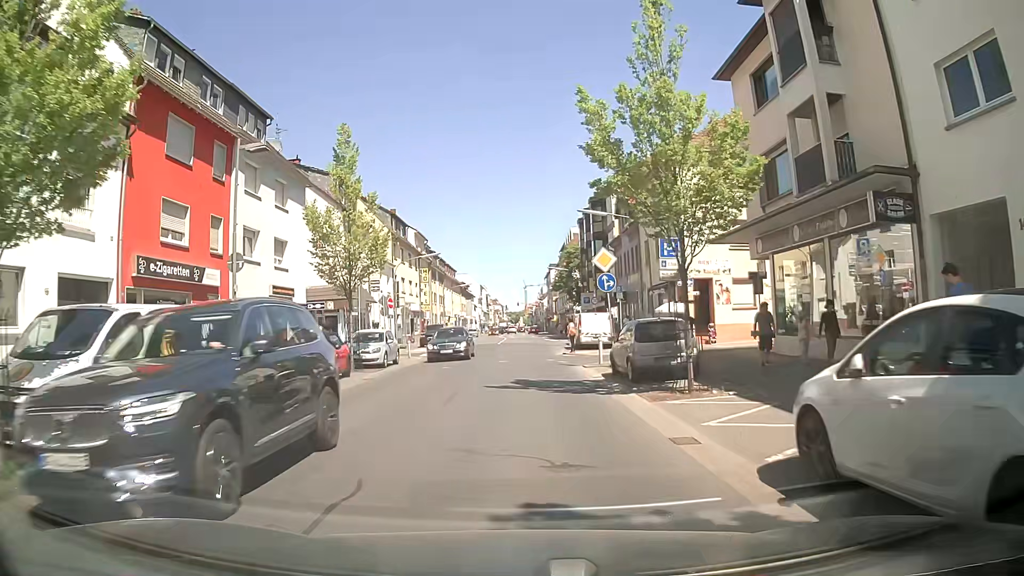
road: secondary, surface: asphalt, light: Day
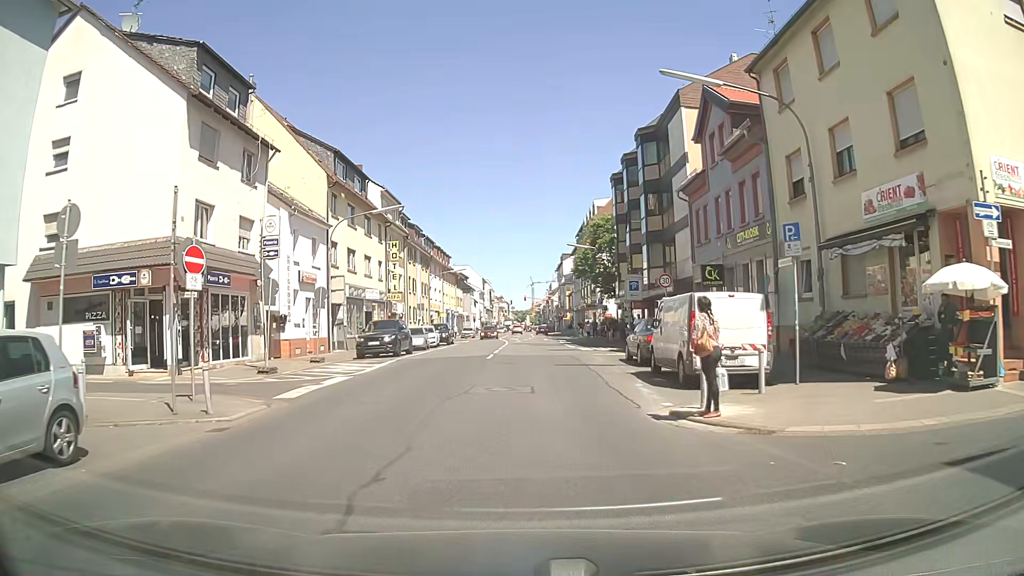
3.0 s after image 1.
(+0.3, +22.5) m; 0°
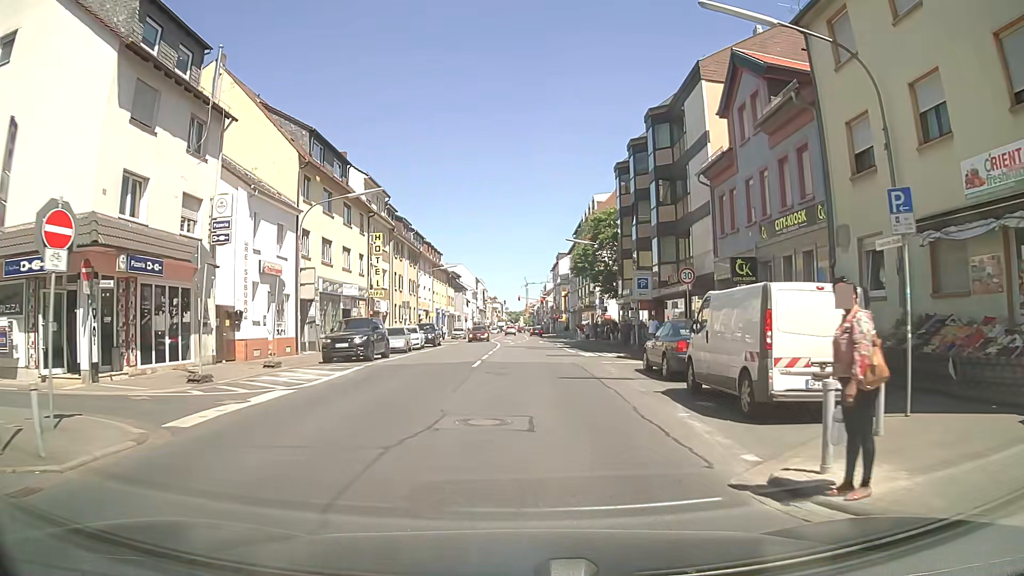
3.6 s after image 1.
(+0.1, +4.5) m; +1°
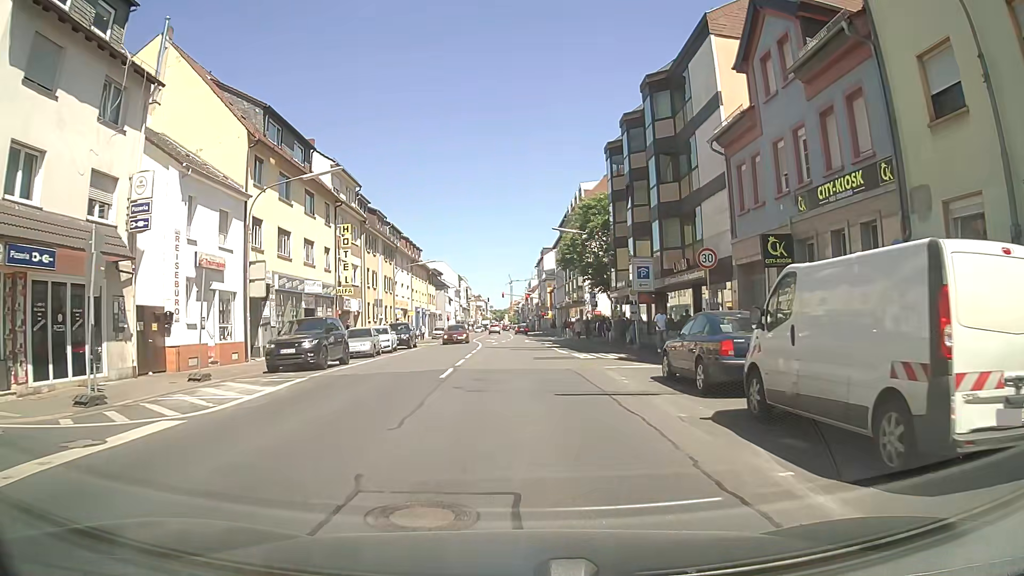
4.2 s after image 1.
(+0.1, +4.6) m; +2°
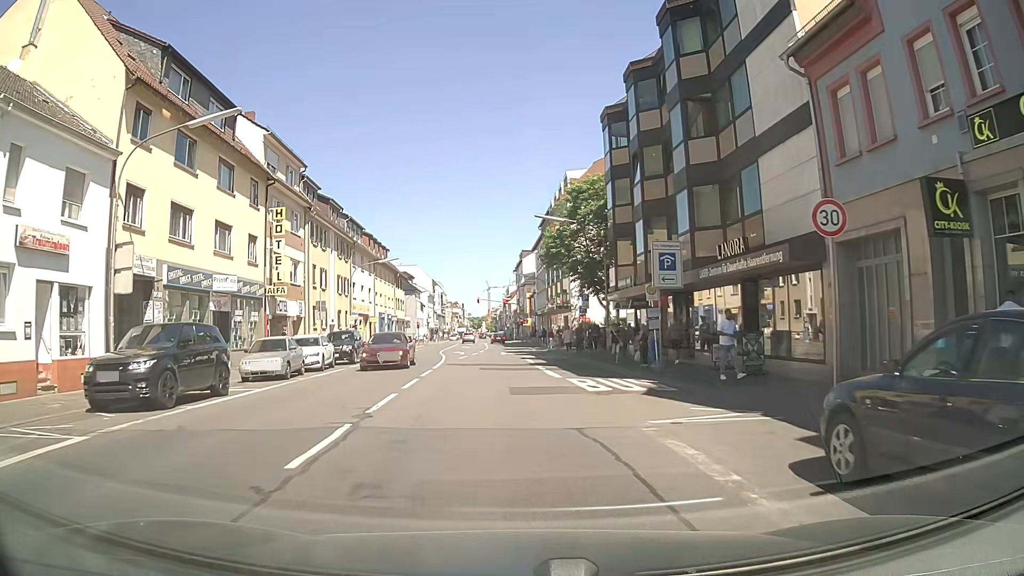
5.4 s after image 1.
(+0.1, +9.1) m; +2°
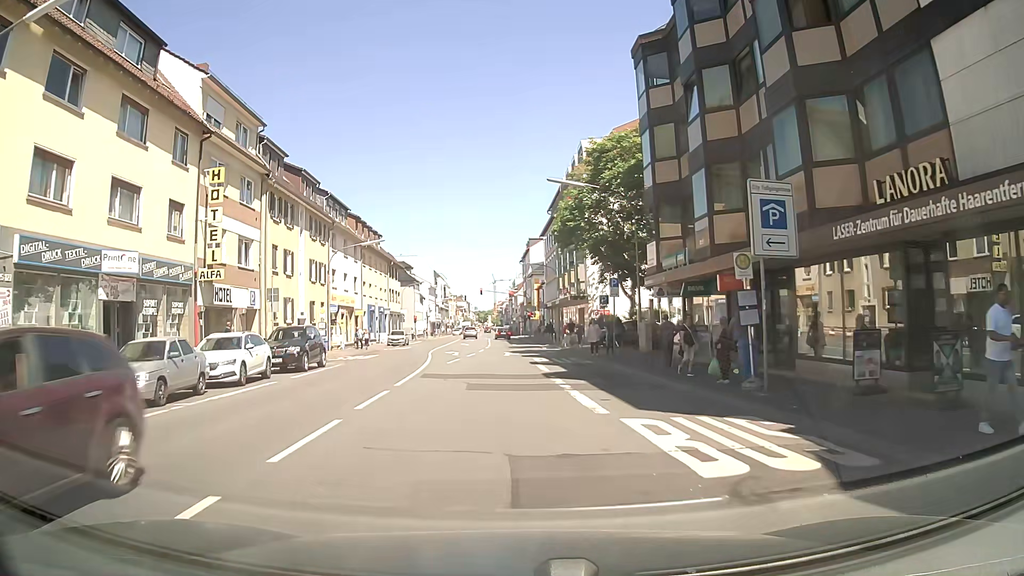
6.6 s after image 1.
(-0.2, +8.7) m; -2°
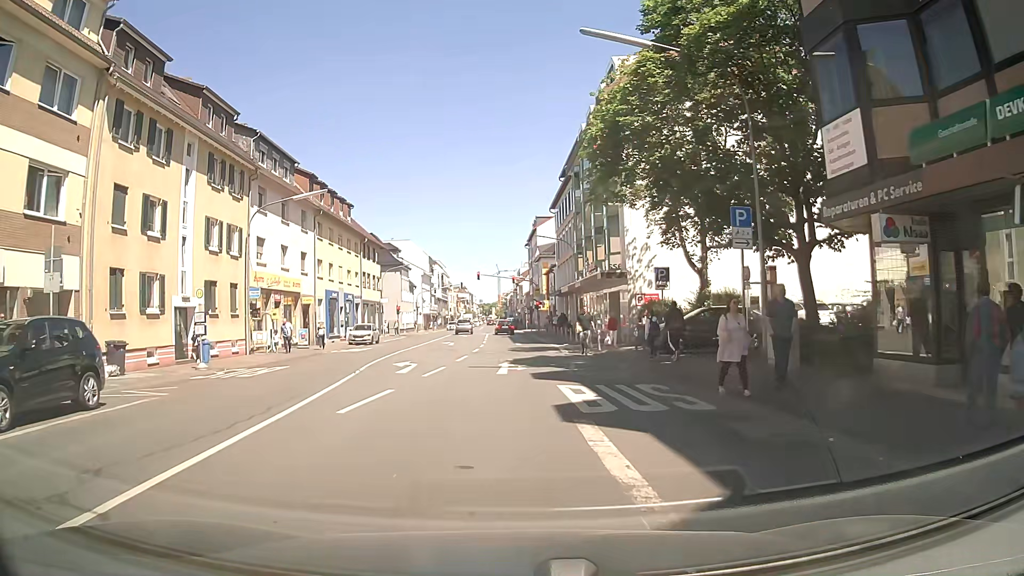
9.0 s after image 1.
(+0.2, +15.9) m; 0°
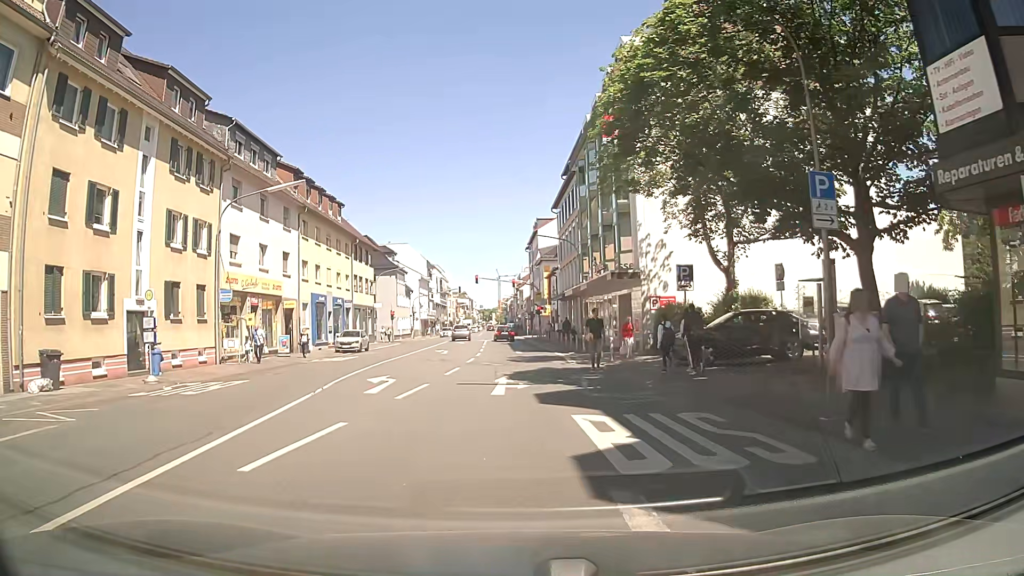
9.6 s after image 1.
(0.0, +3.5) m; -1°
